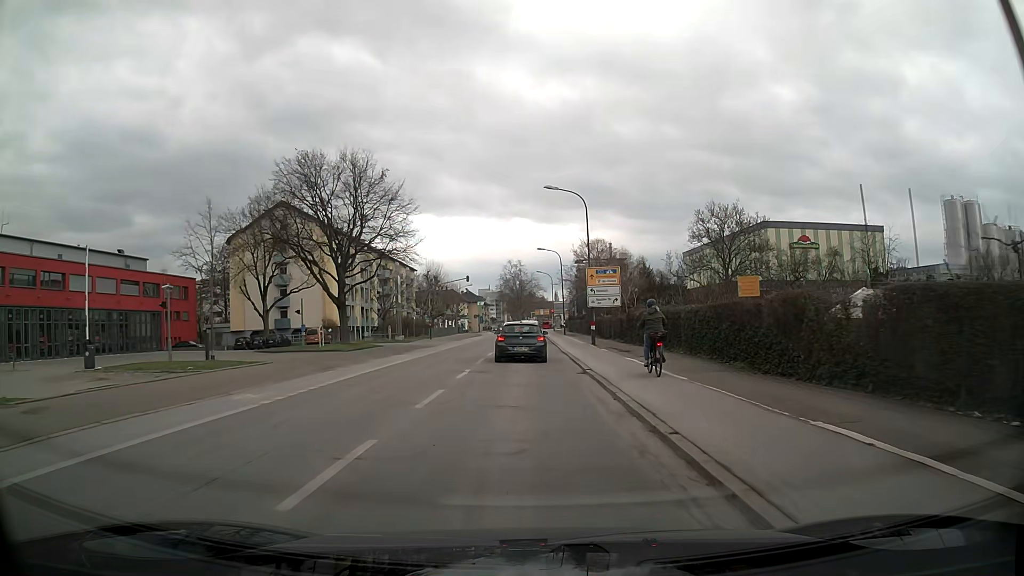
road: secondary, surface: asphalt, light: Day
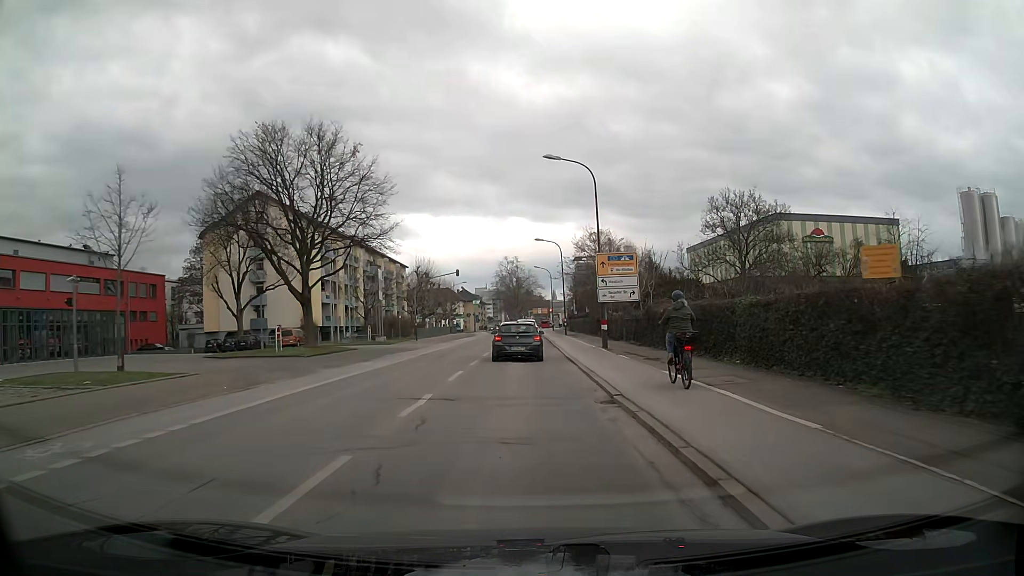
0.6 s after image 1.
(-0.1, +7.1) m; -1°
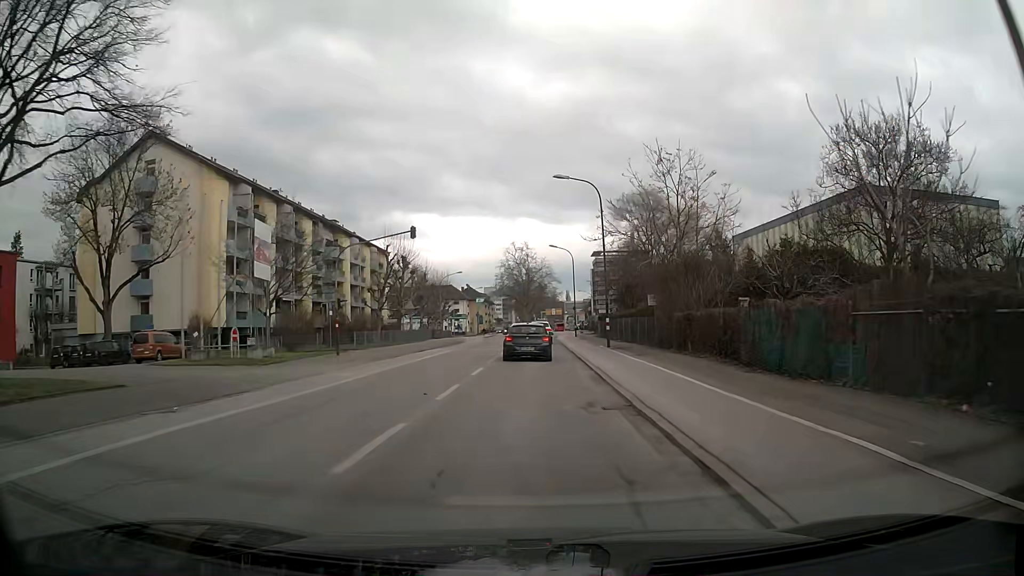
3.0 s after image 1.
(-0.1, +27.8) m; -1°
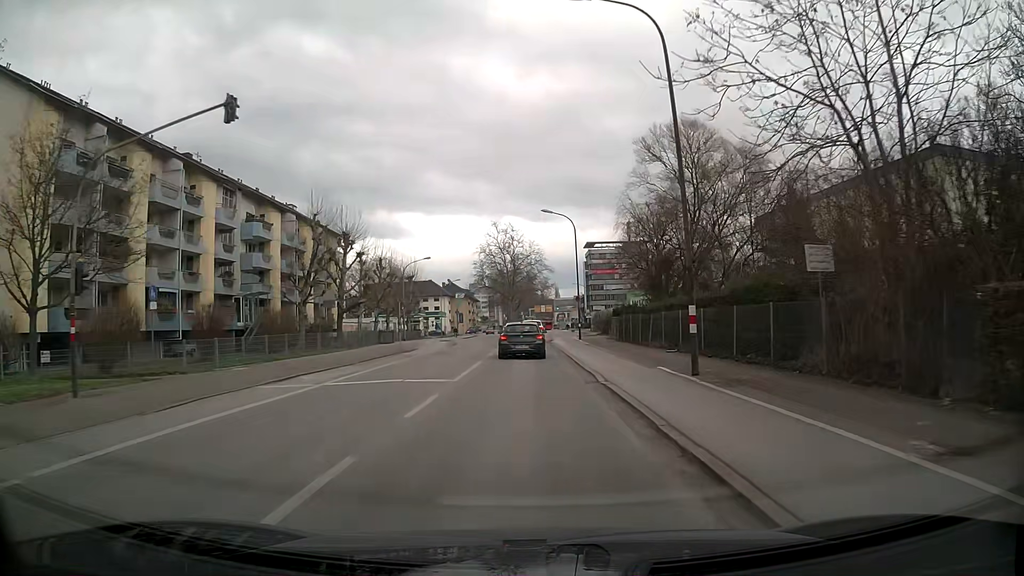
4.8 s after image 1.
(+0.3, +20.4) m; +1°
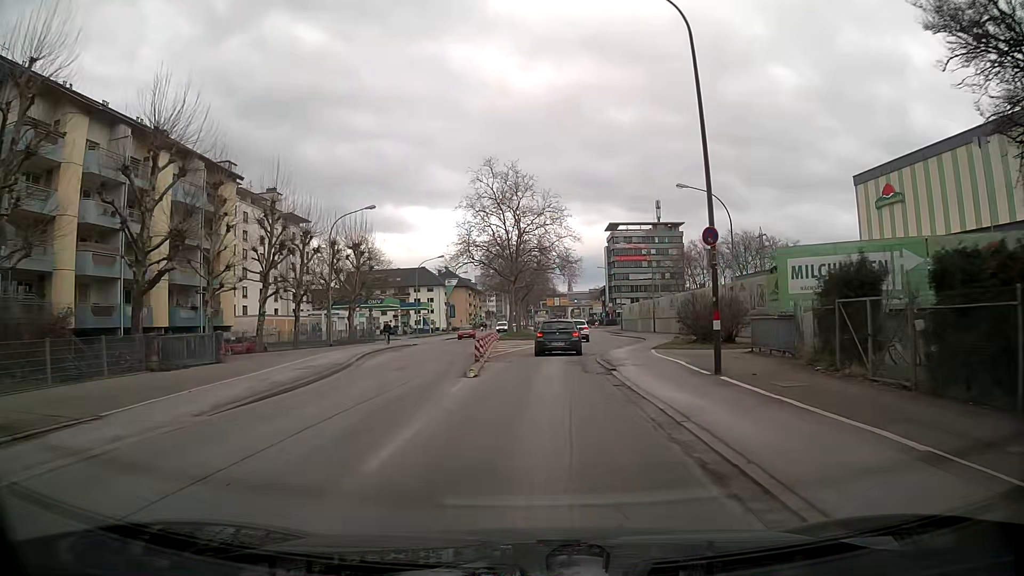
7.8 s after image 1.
(-0.2, +33.4) m; -1°
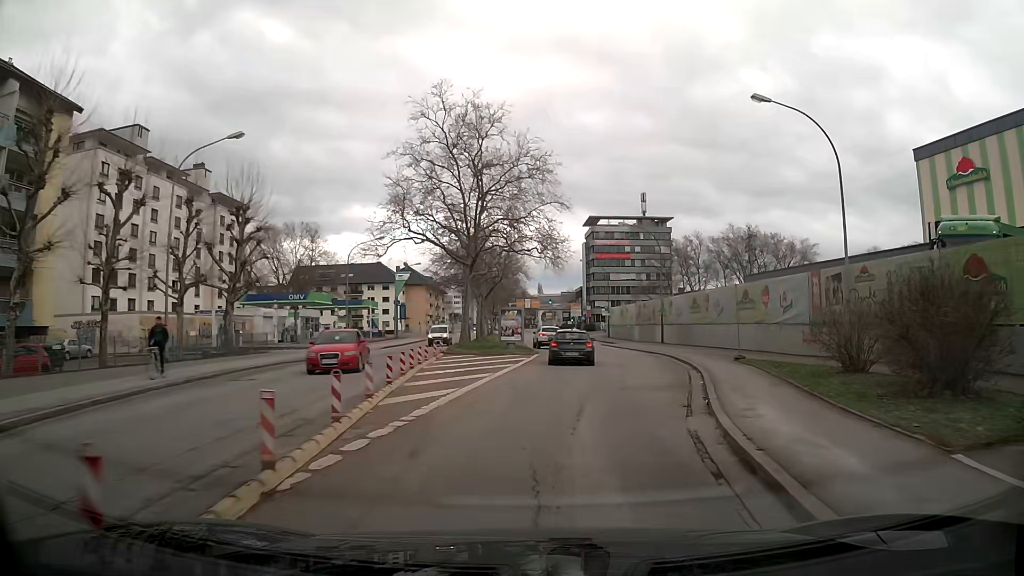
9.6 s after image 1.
(+0.2, +19.7) m; +3°
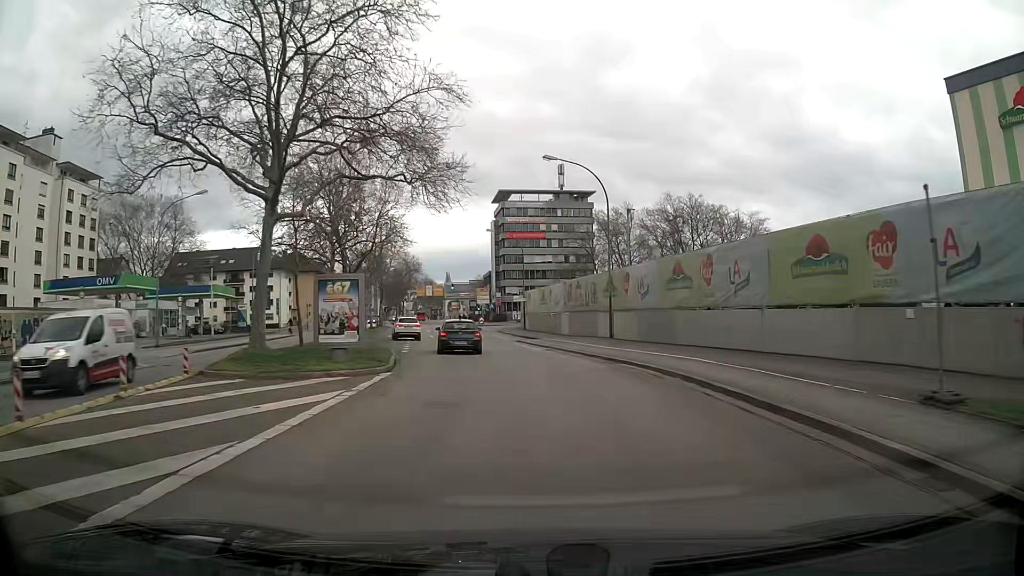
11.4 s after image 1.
(+1.6, +19.6) m; +8°
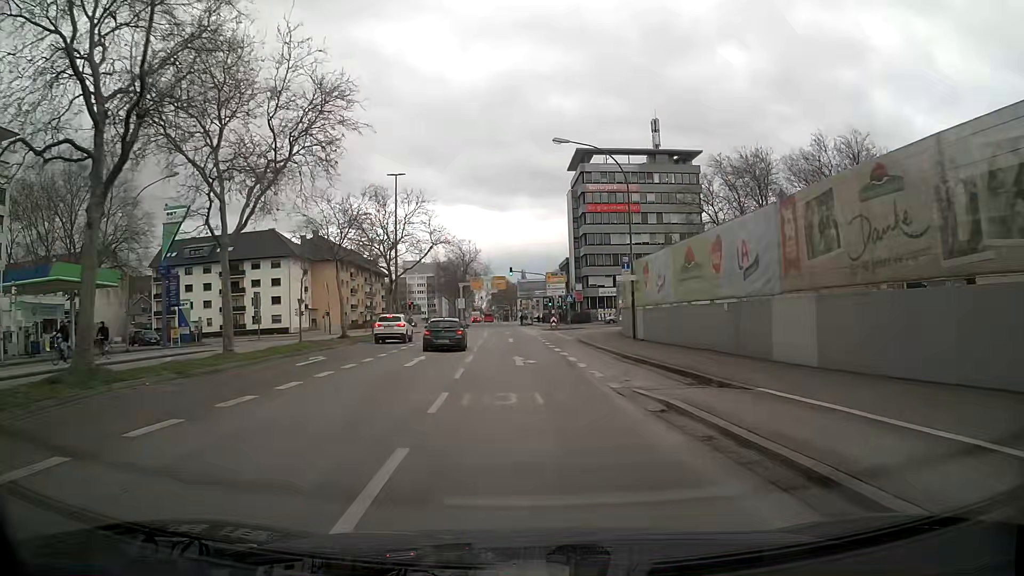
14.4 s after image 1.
(-1.5, +33.8) m; -6°
(0, +10) (0, +20) (-1, +30) (-1, +40) (-2, +50) (-2, +60) (-2, +70) (-3, +80) (-4, +90) (-4, +100) m
